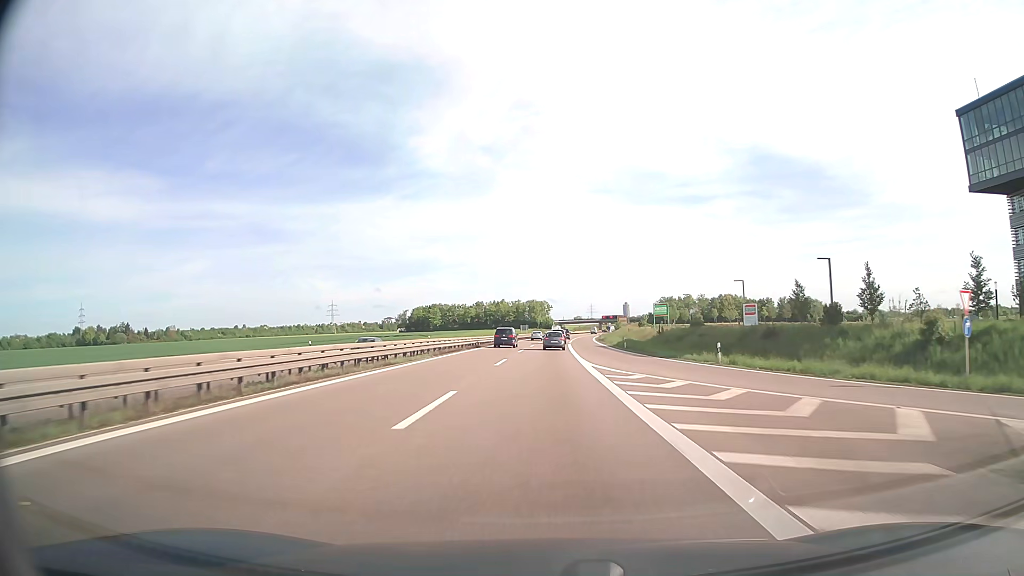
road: trunk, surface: asphalt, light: Day
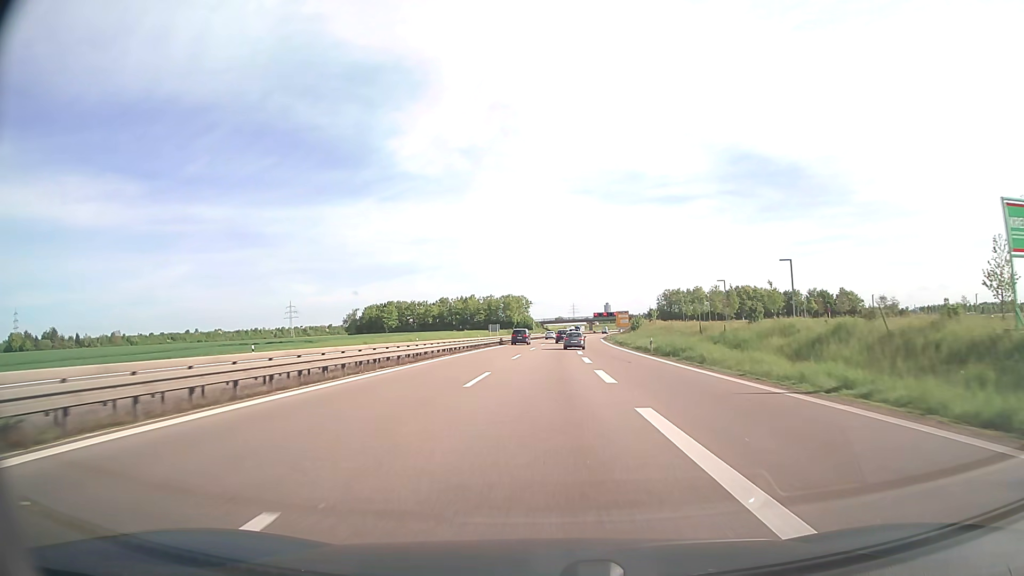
(+0.7, +64.6) m; +2°
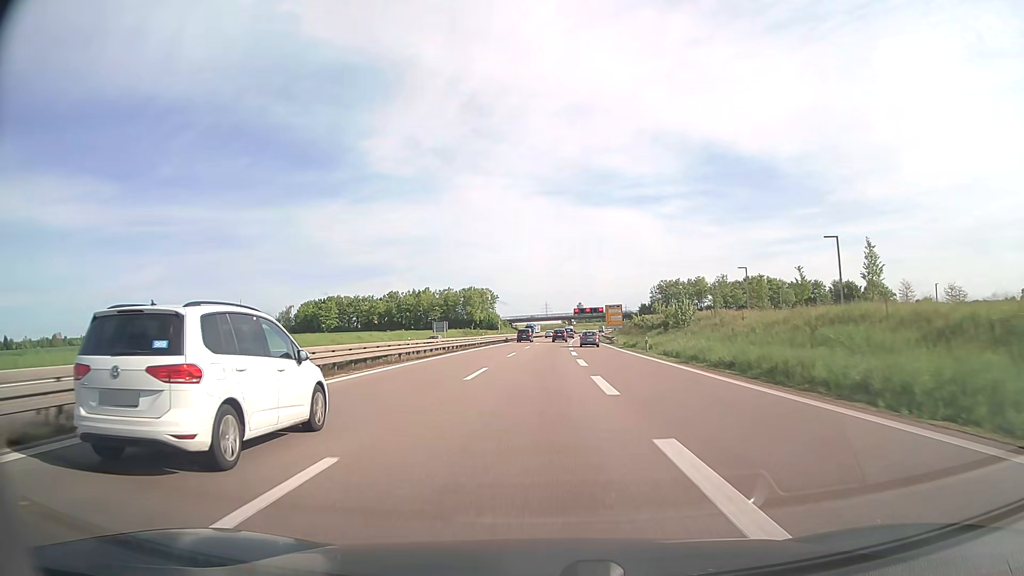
(+1.1, +51.8) m; +2°
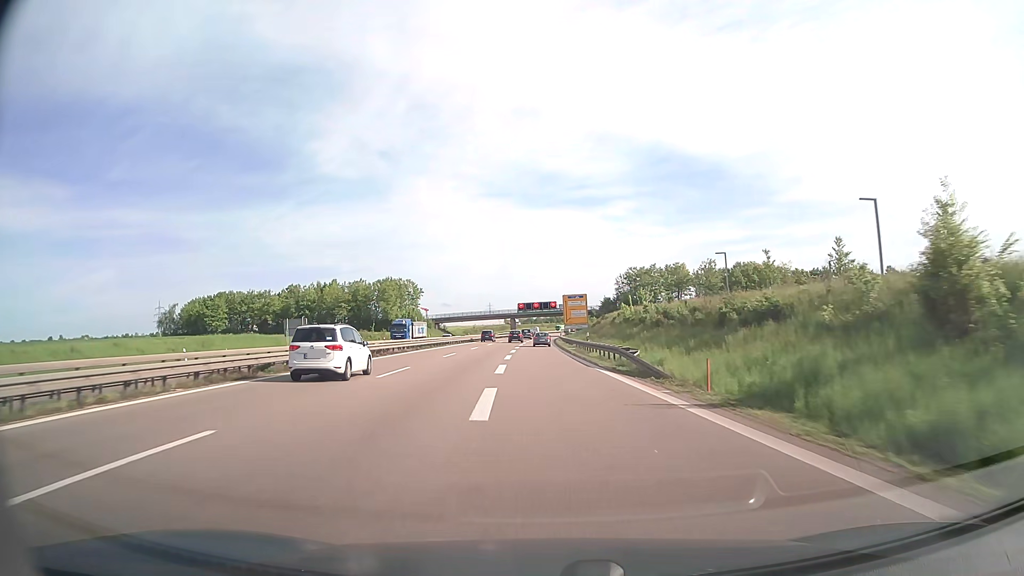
(+2.5, +52.2) m; +5°
(0, +10) (0, +20) (0, +30) (0, +40) (0, +50) (0, +60) (-1, +70) (-1, +80) (-1, +90) (0, +100) m
